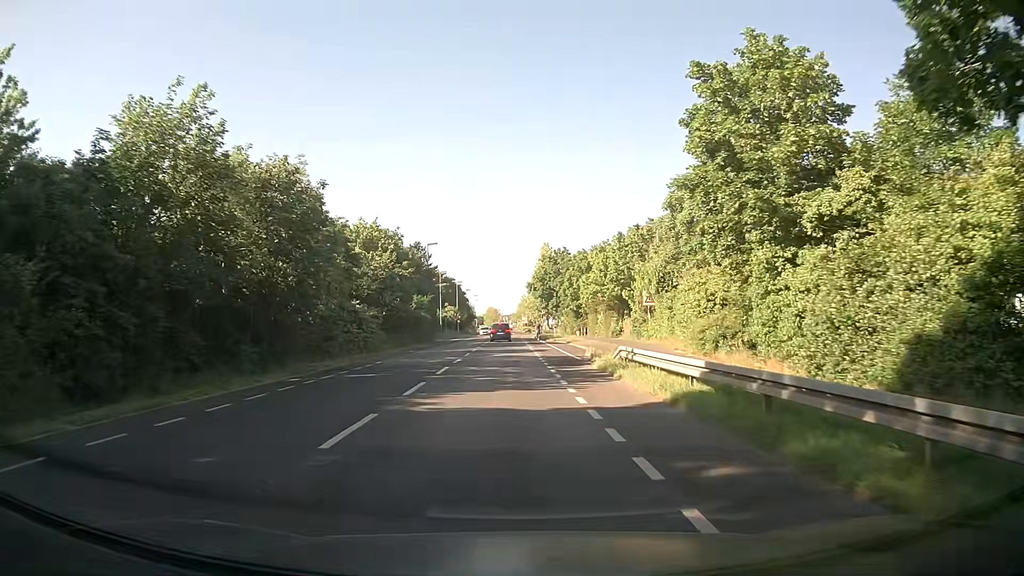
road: secondary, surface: asphalt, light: Day
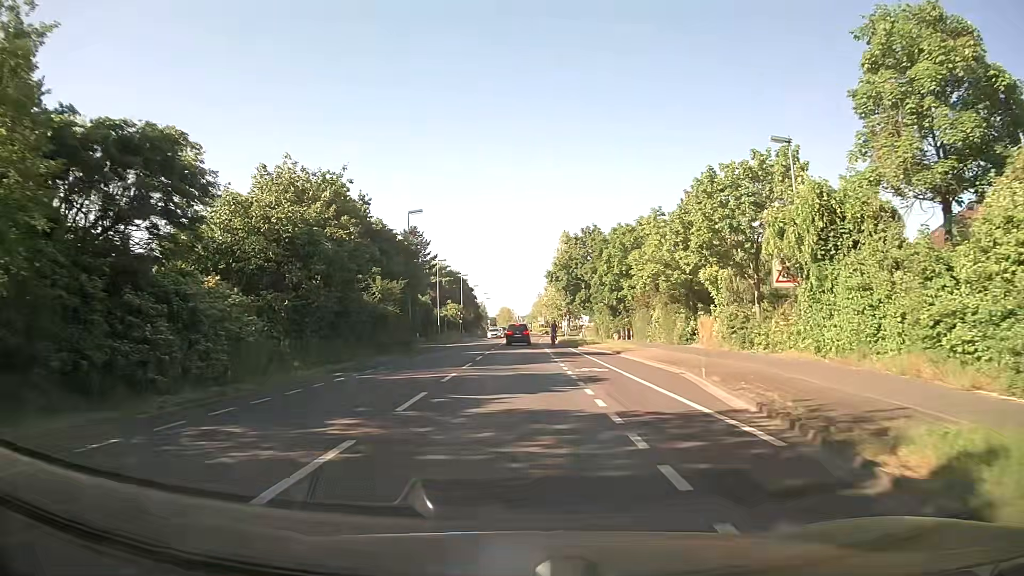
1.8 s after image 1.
(-0.1, +20.6) m; -1°
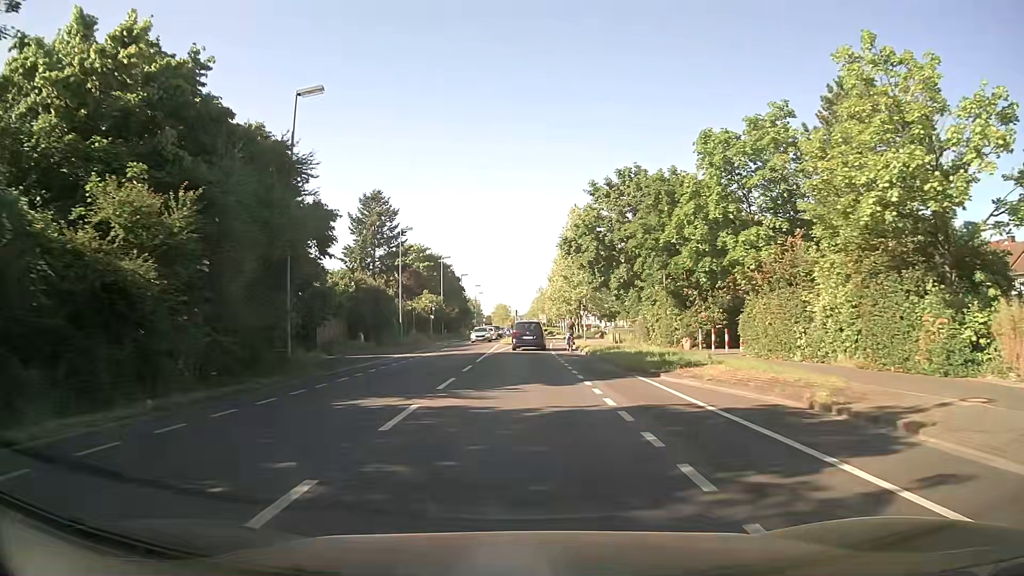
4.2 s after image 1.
(0.0, +26.2) m; 0°
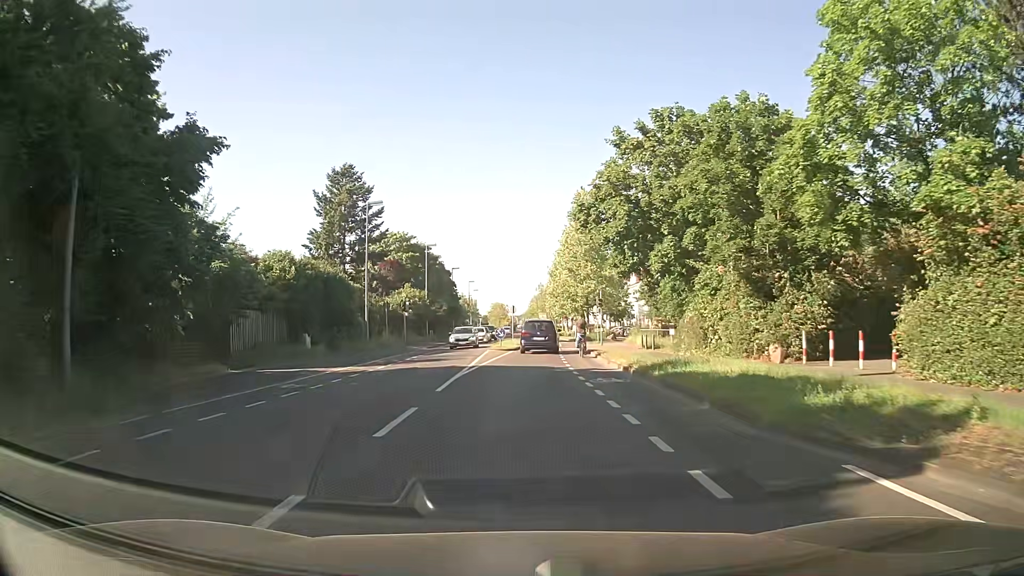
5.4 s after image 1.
(0.0, +12.6) m; 0°
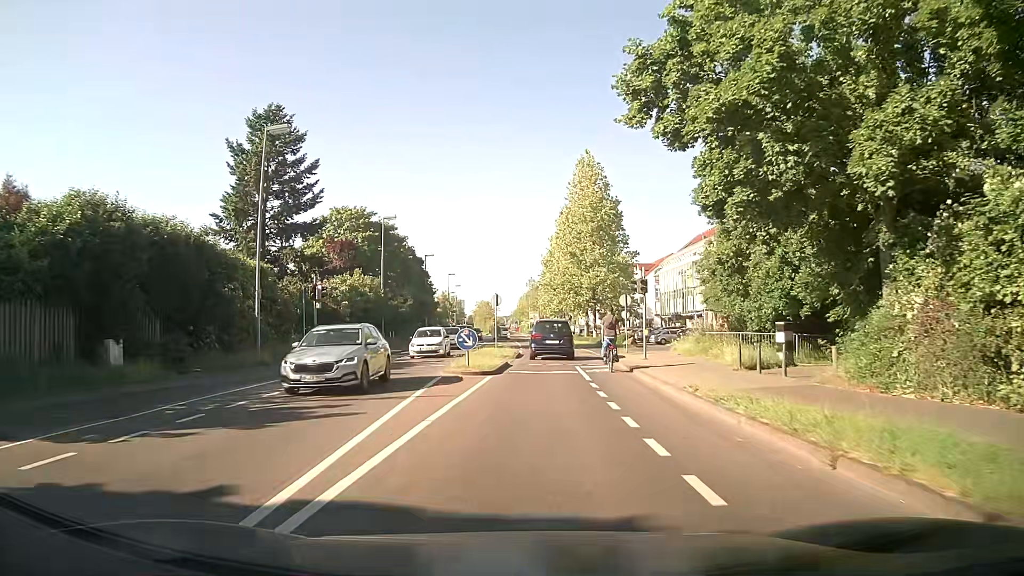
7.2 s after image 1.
(+0.1, +18.4) m; +1°
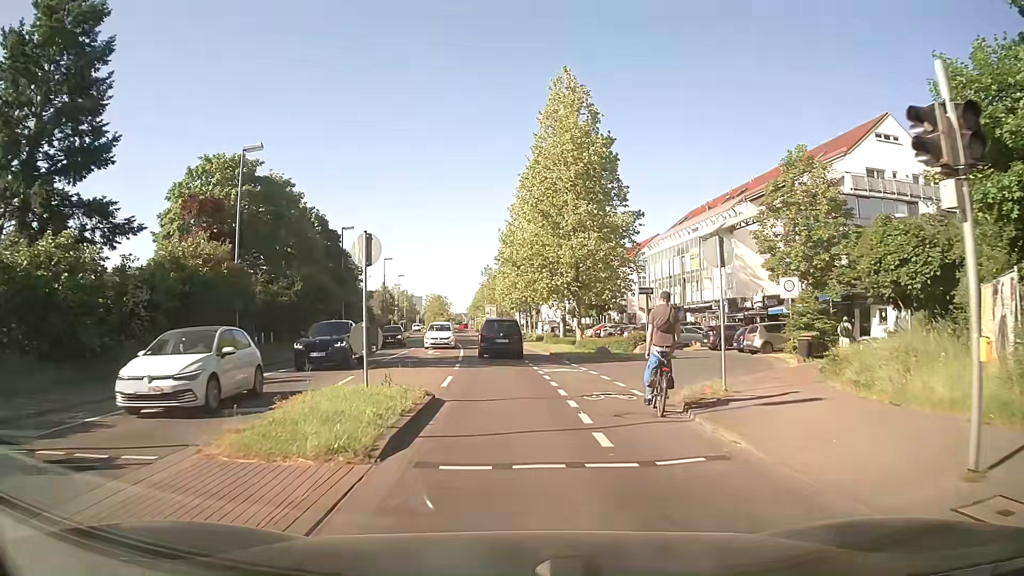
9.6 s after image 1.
(+0.9, +21.5) m; +3°
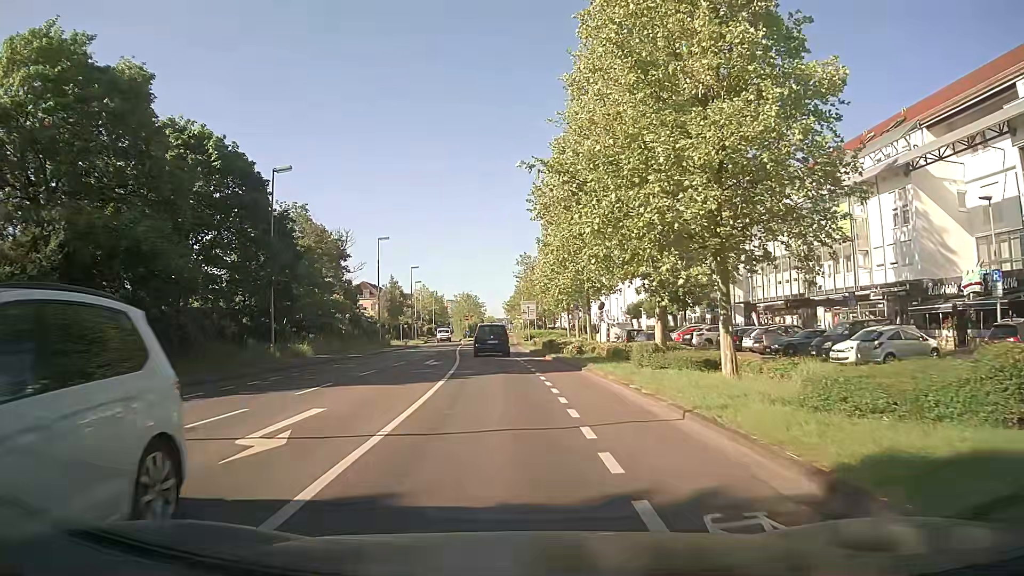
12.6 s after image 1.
(-0.2, +25.9) m; -3°
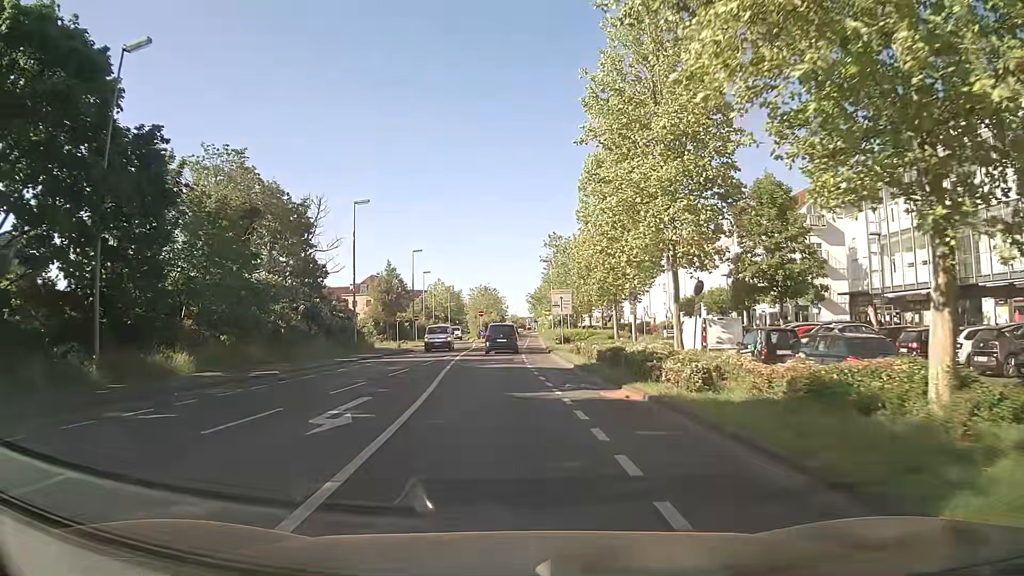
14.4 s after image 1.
(-0.4, +18.3) m; -2°
(0, +10) (0, +20) (-1, +30) (-1, +40) (-1, +50) (-1, +60) (-1, +70) (-1, +80) (0, +90) (0, +100) m
